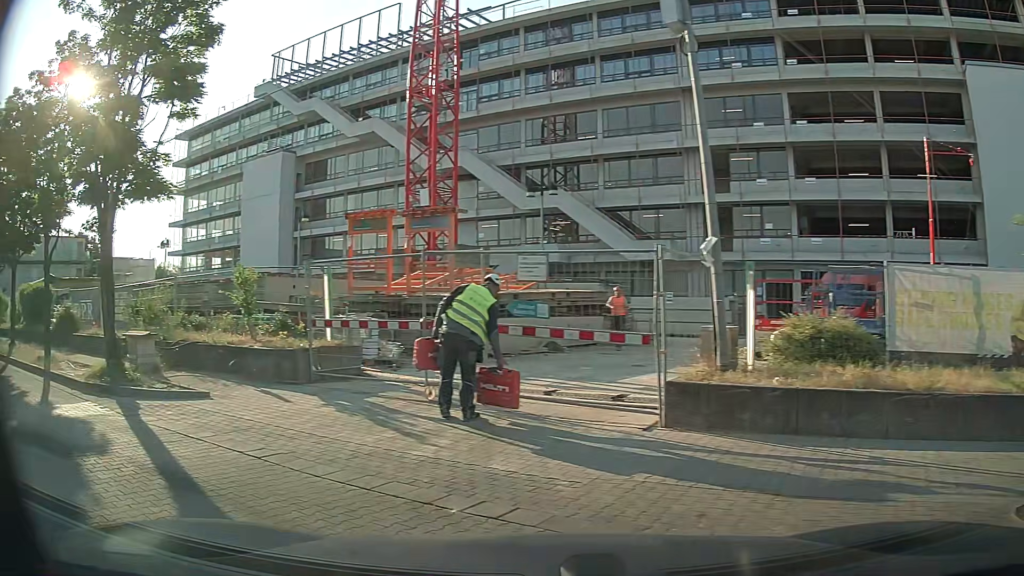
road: service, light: Day
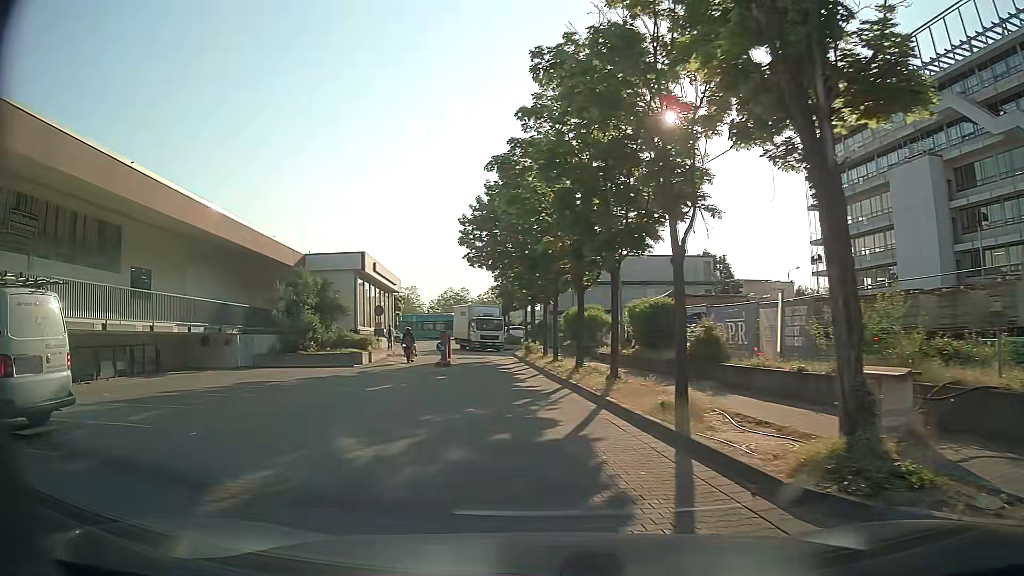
(-3.9, +5.9) m; -58°
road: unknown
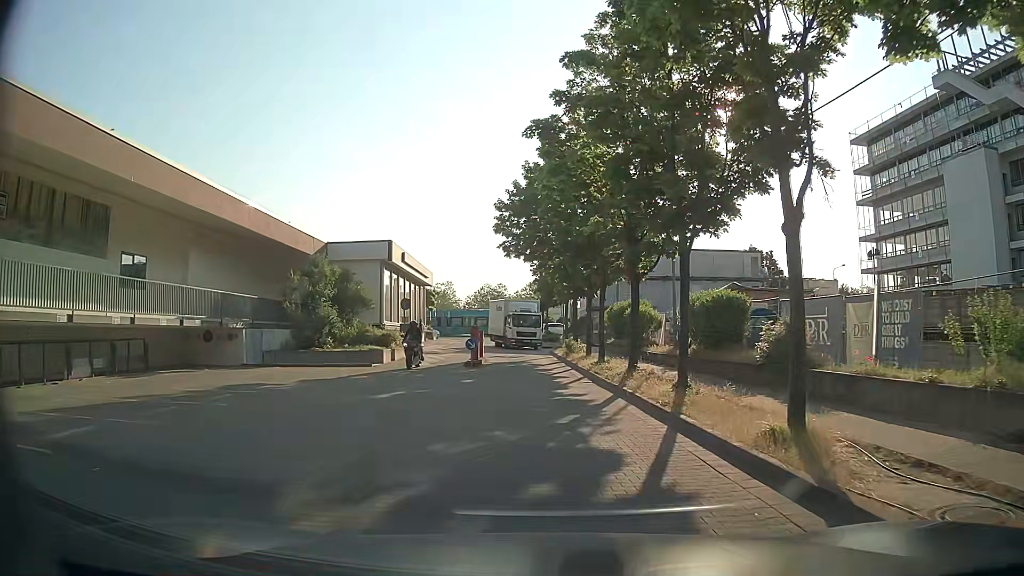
(-0.2, +3.2) m; -3°
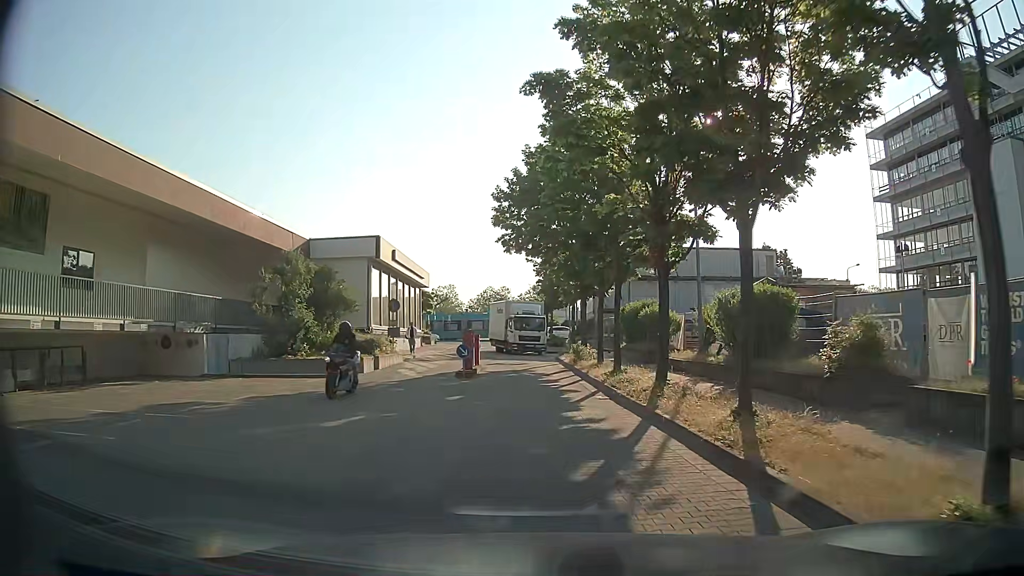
(0.0, +3.6) m; -2°
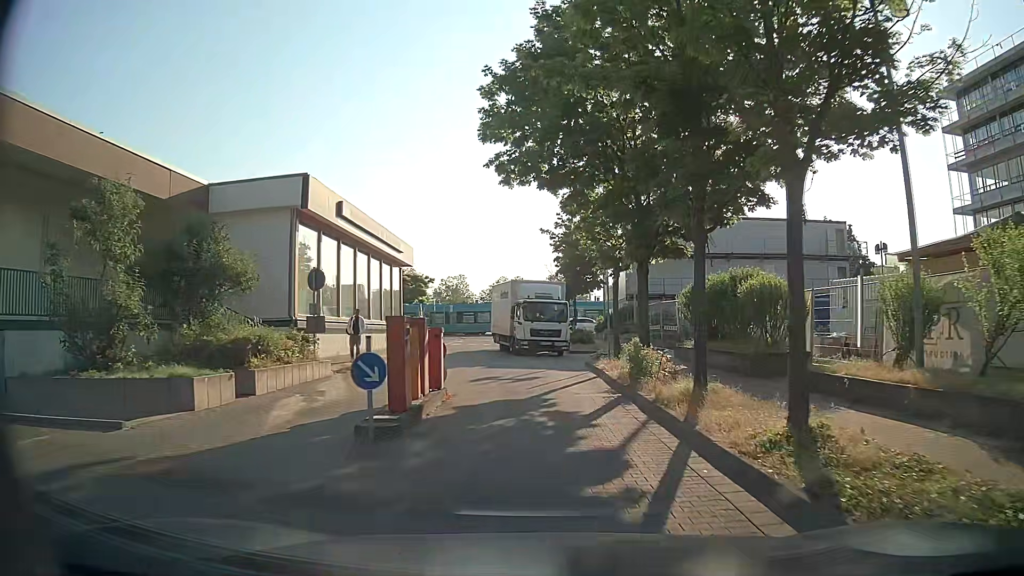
(+0.1, +12.7) m; -1°
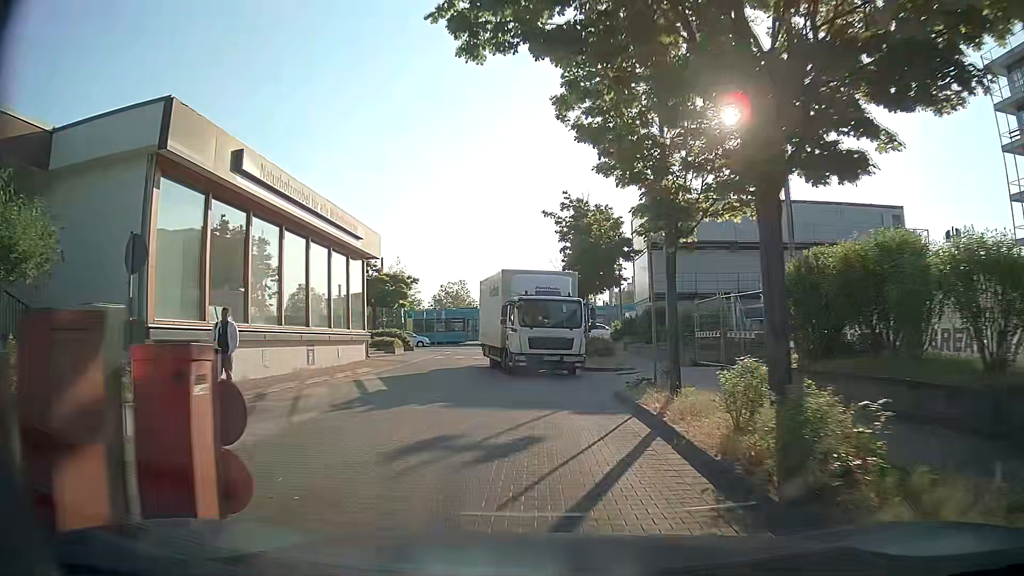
(+0.2, +8.7) m; +2°
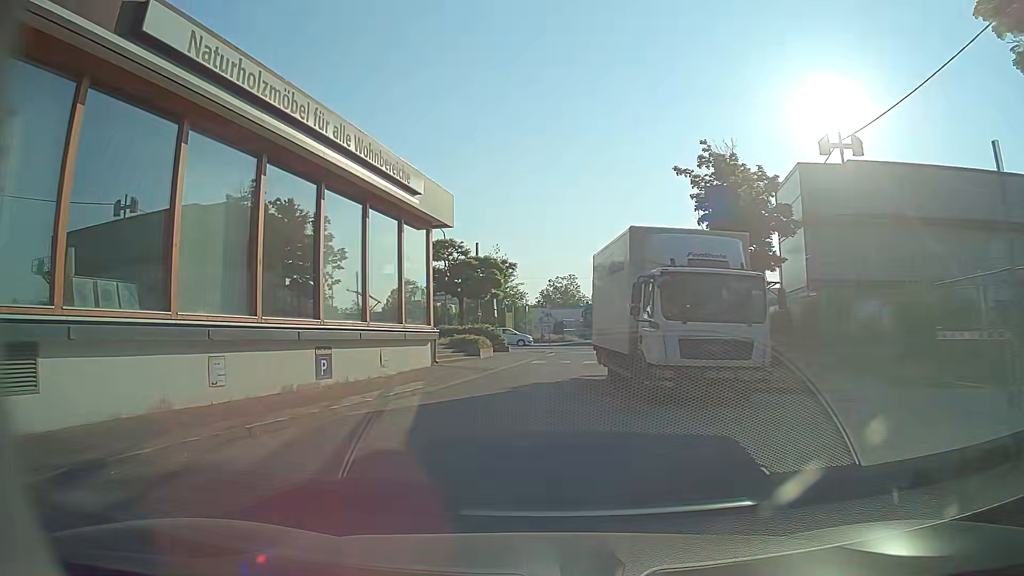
(-0.7, +8.6) m; -9°
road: service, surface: paving_stones
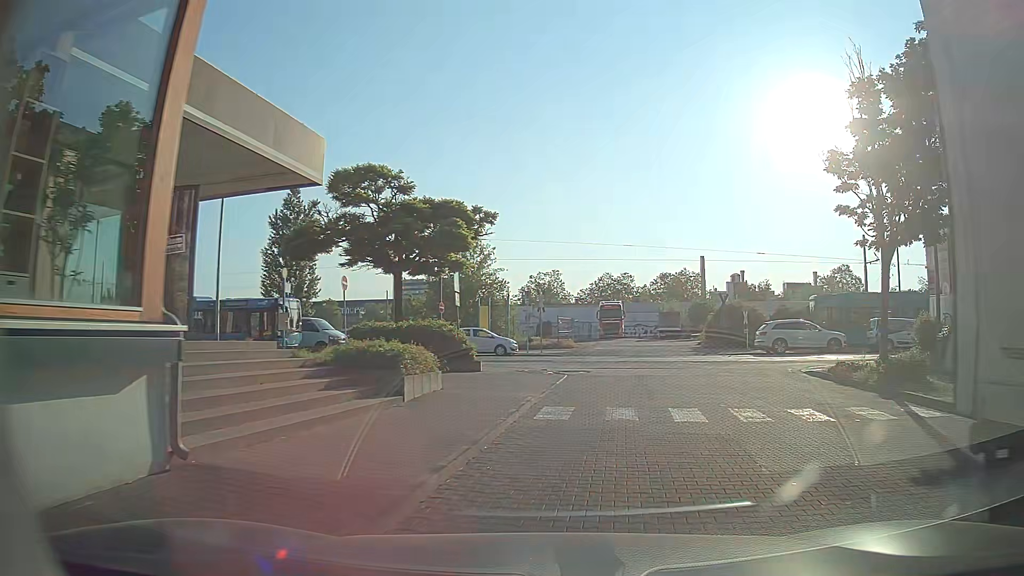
(-1.0, +16.6) m; +1°
